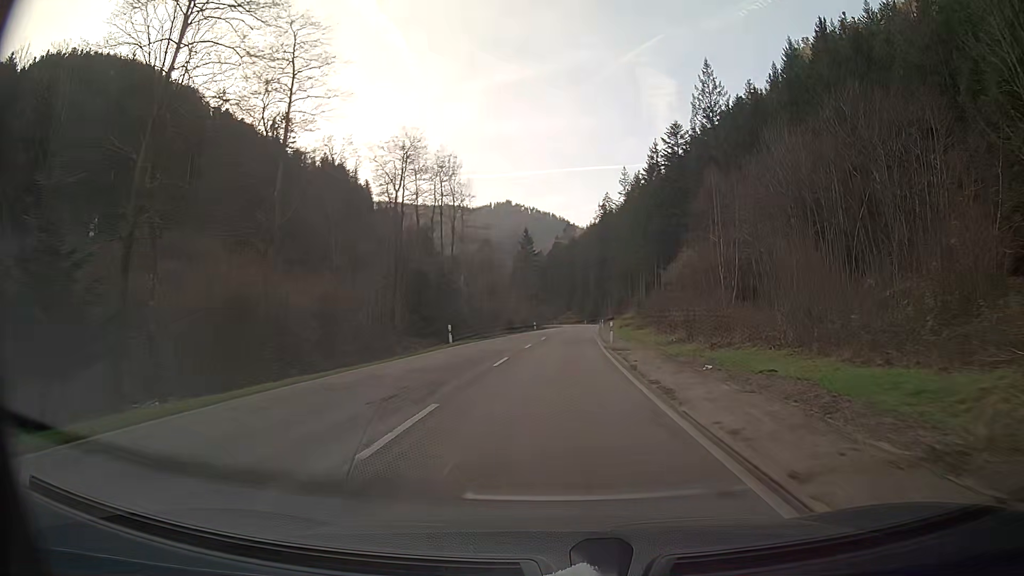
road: secondary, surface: asphalt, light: Day
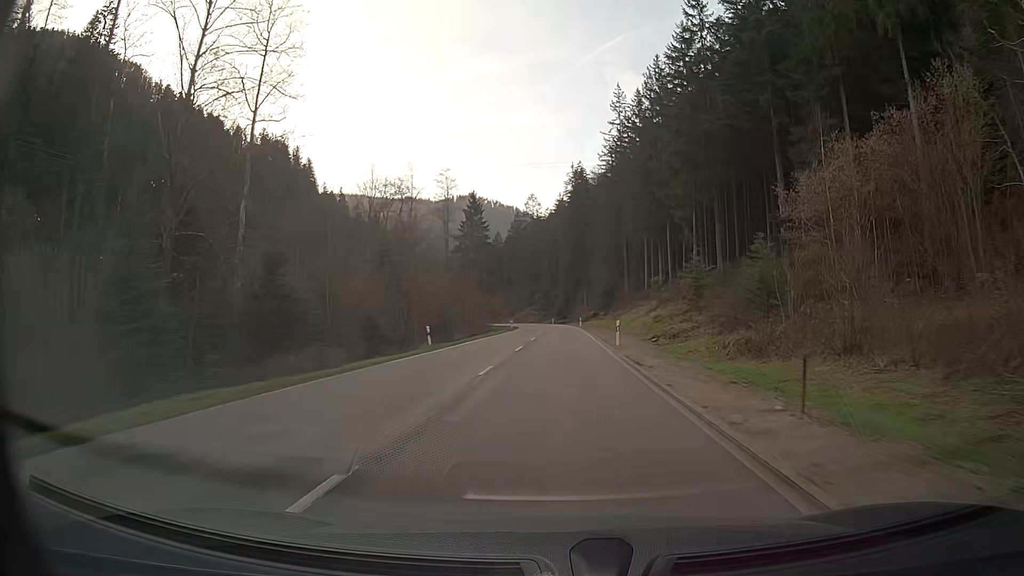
(+1.4, +52.4) m; +3°
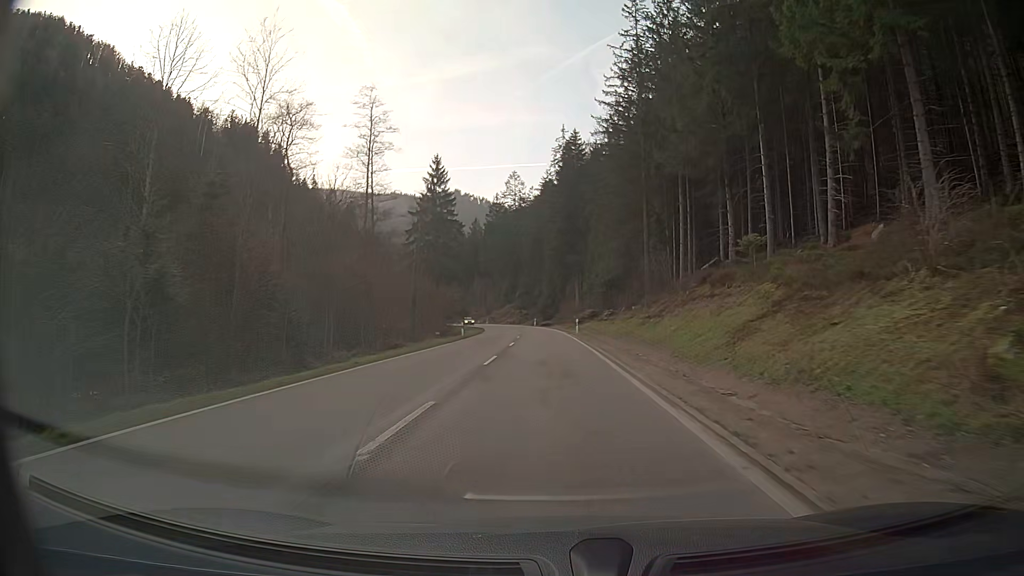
(+0.4, +31.6) m; +1°
